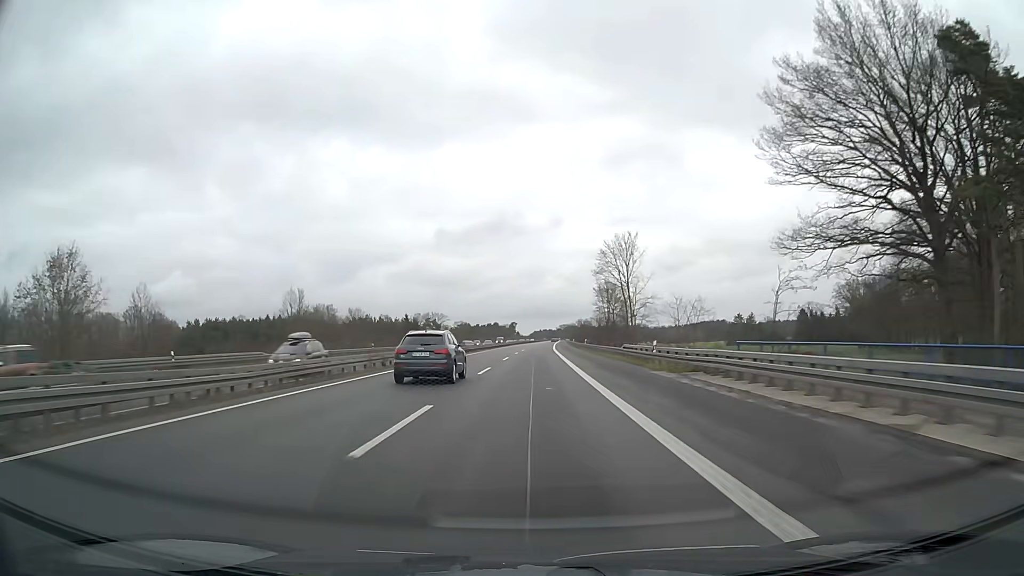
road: motorway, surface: asphalt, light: Day
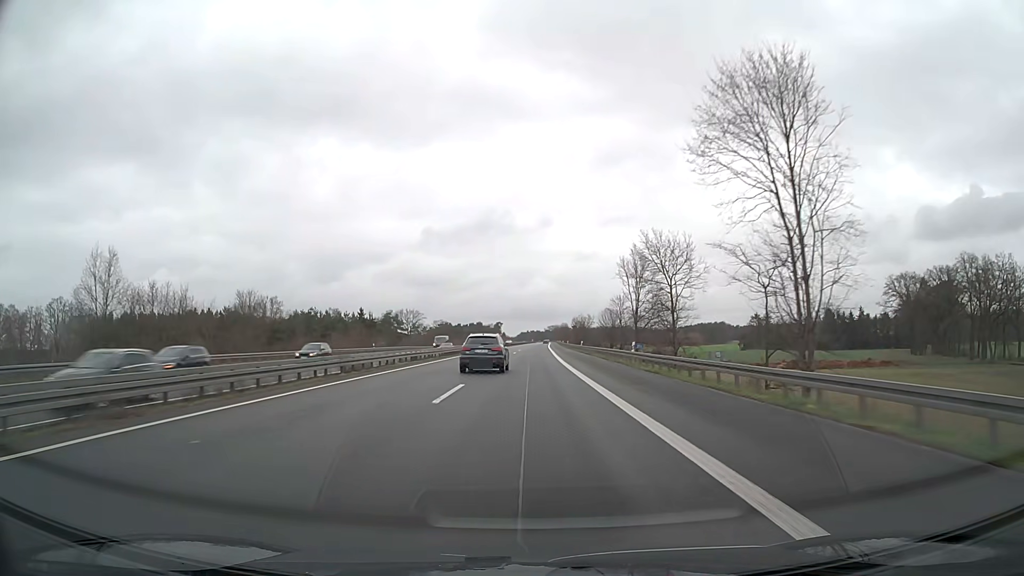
(+0.5, +47.5) m; +1°
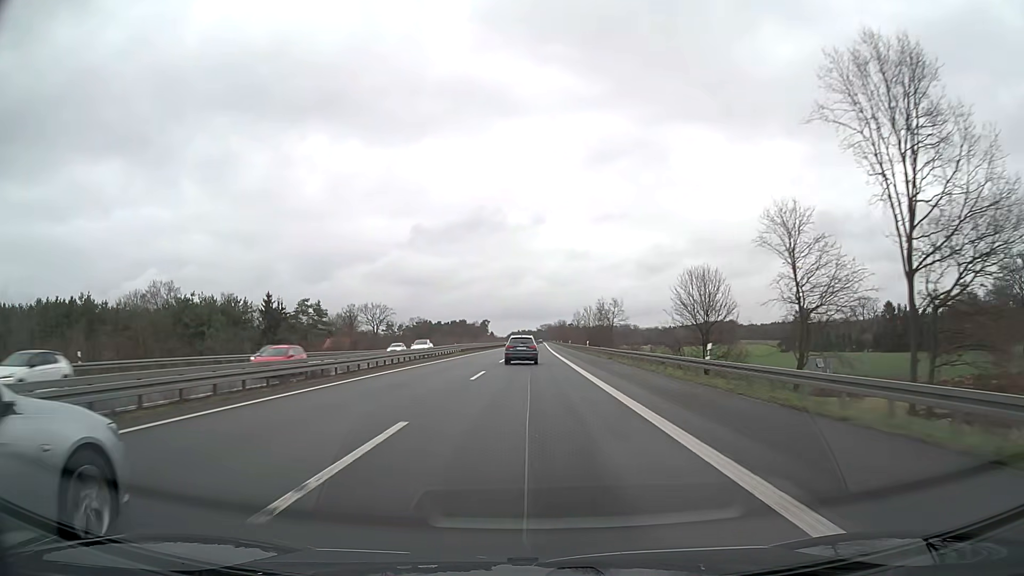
(+0.5, +63.4) m; +1°
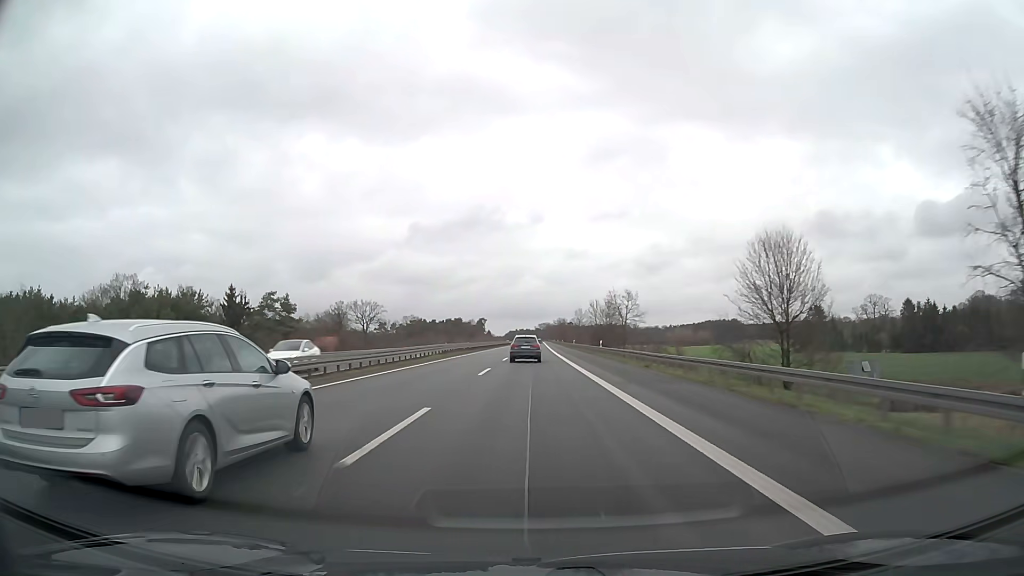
(0.0, +16.0) m; 0°
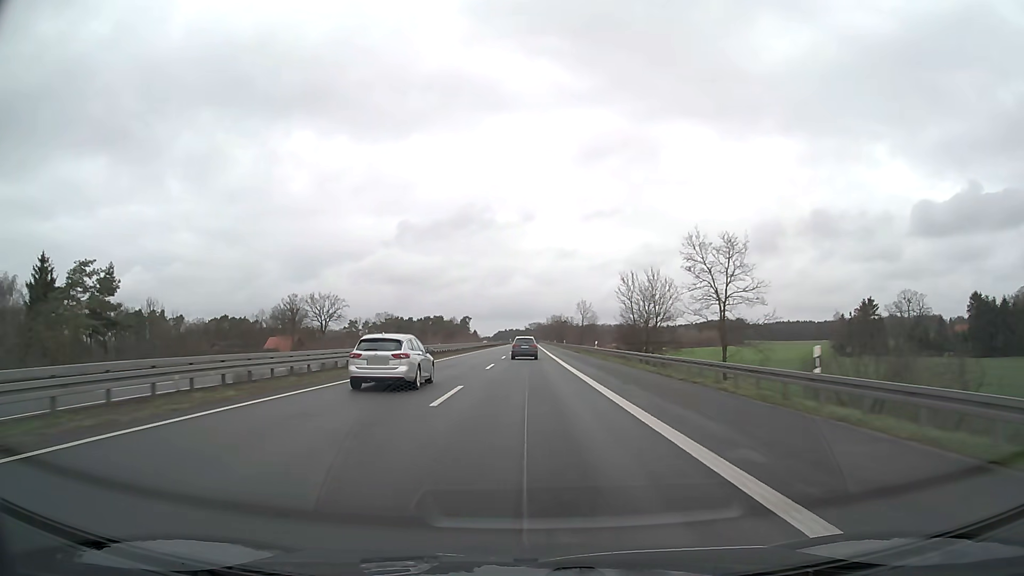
(+0.4, +47.5) m; +1°
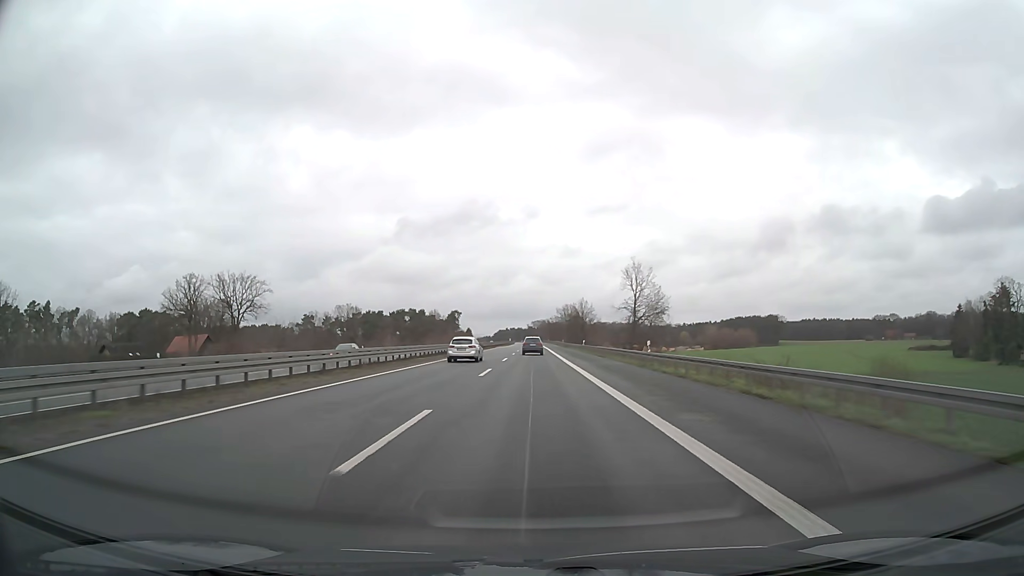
(+0.2, +79.2) m; 0°
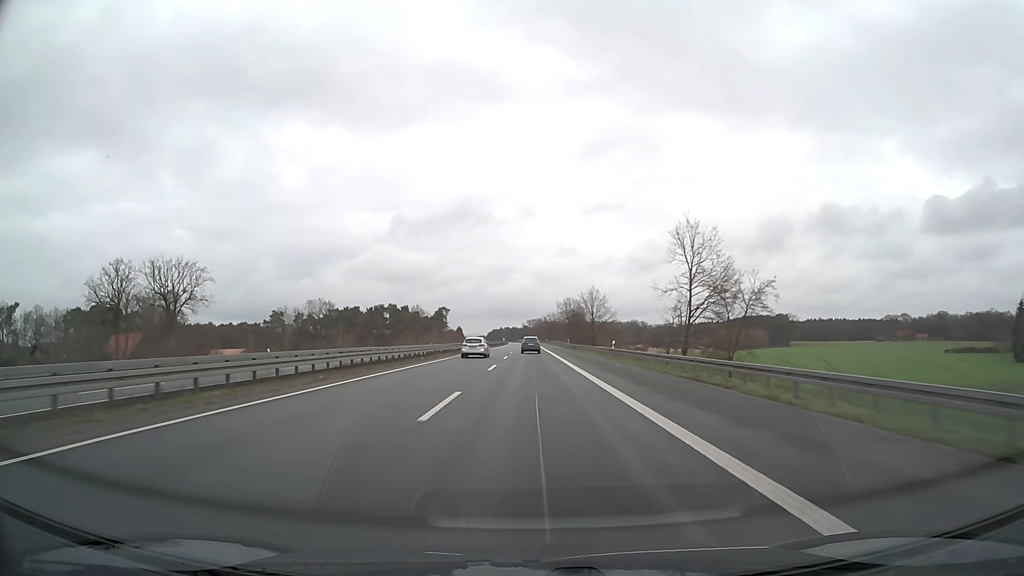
(+0.1, +31.7) m; 0°
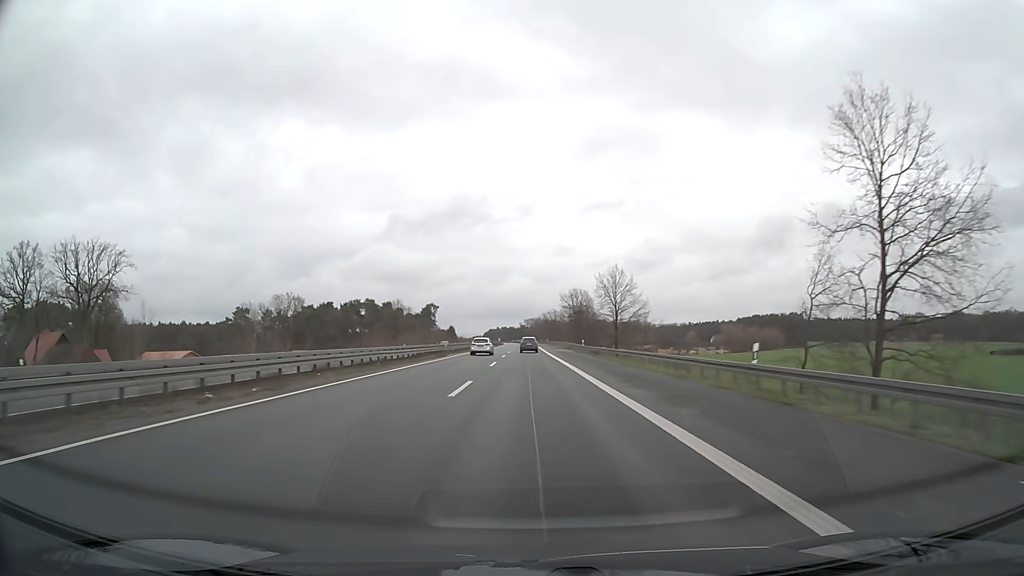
(+0.1, +31.6) m; 0°
(0, +10) (0, +20) (0, +30) (0, +40) (0, +50) (0, +60) (0, +70) (0, +80) (0, +90) (0, +100) m
